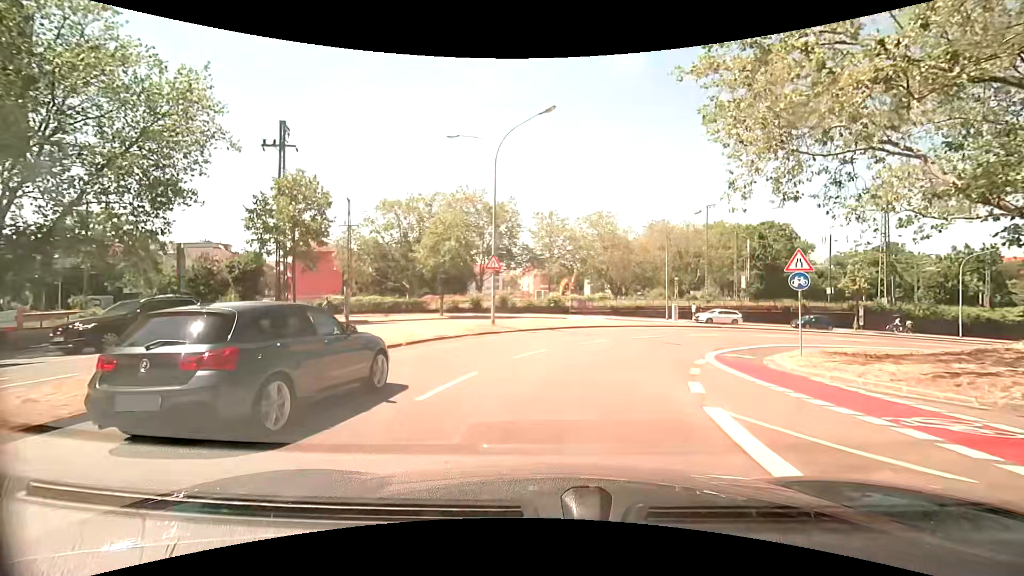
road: secondary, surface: asphalt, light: Day
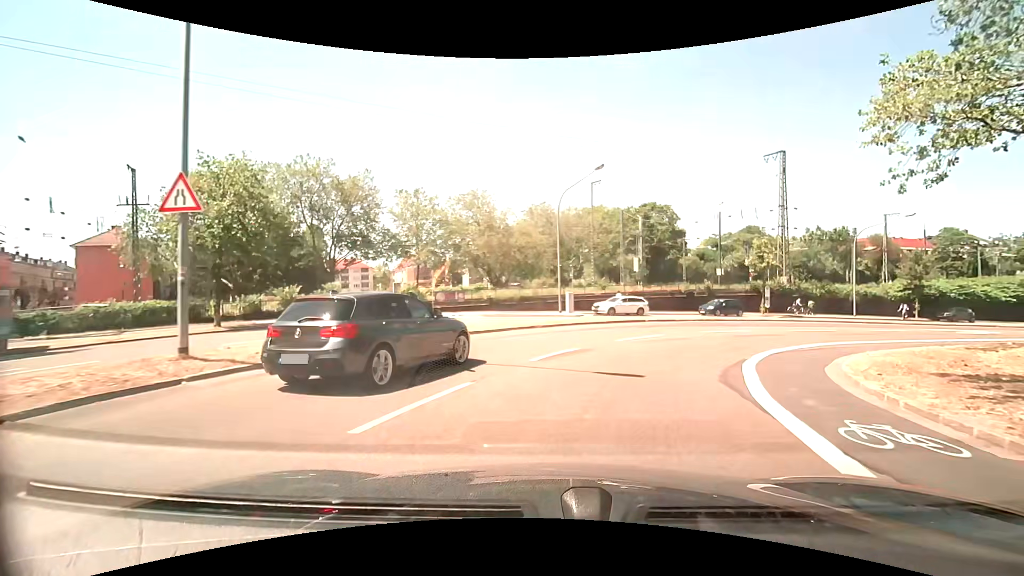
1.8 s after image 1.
(+1.7, +13.3) m; +14°
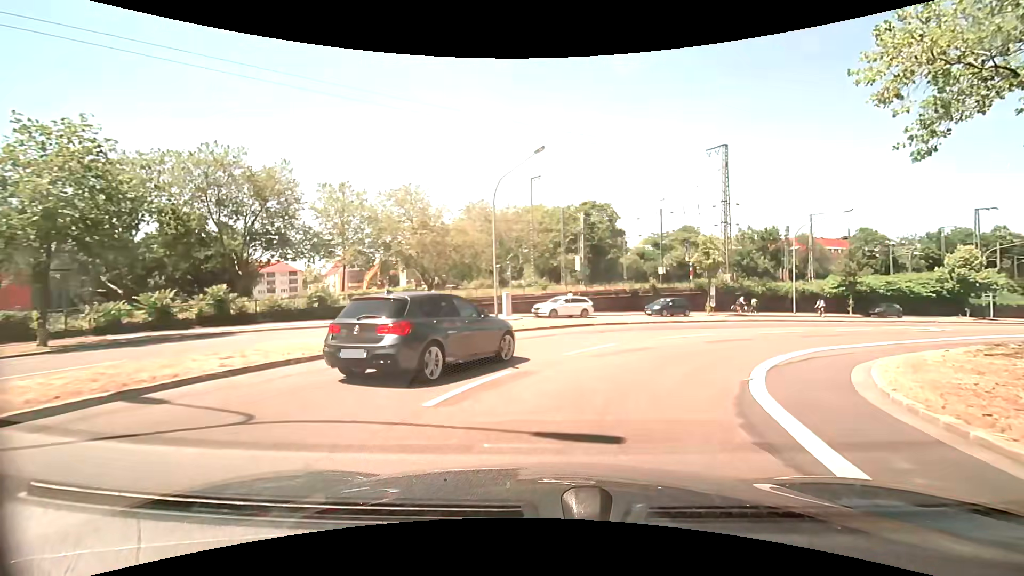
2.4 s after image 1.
(+0.3, +4.4) m; +8°
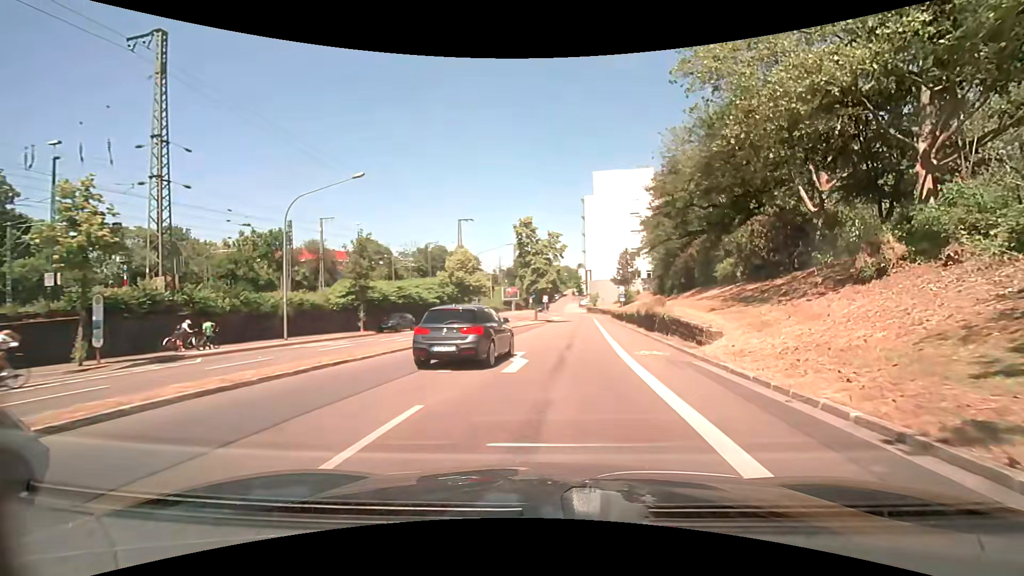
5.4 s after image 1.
(+10.2, +21.4) m; +50°
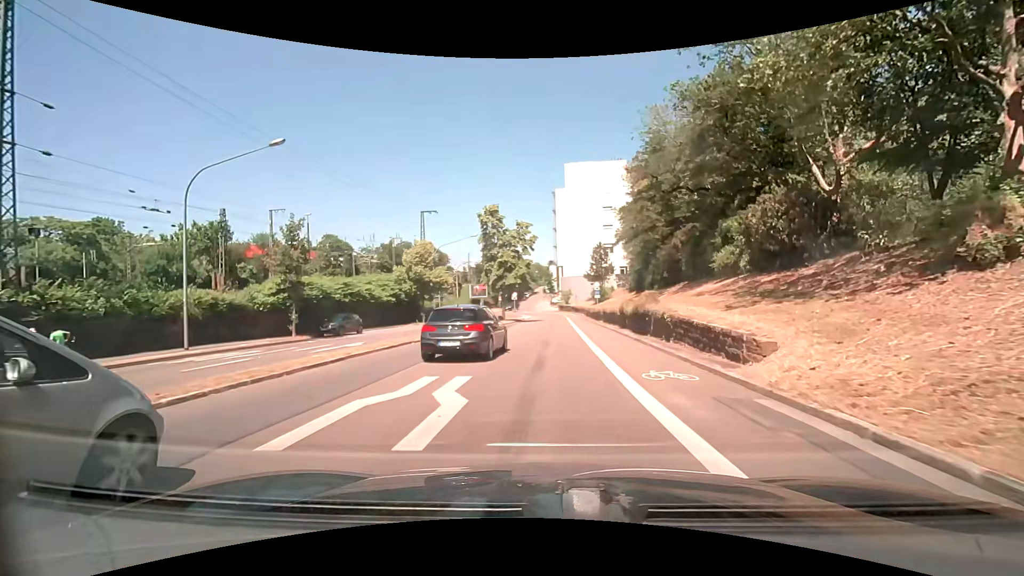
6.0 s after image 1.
(+0.2, +5.6) m; +4°
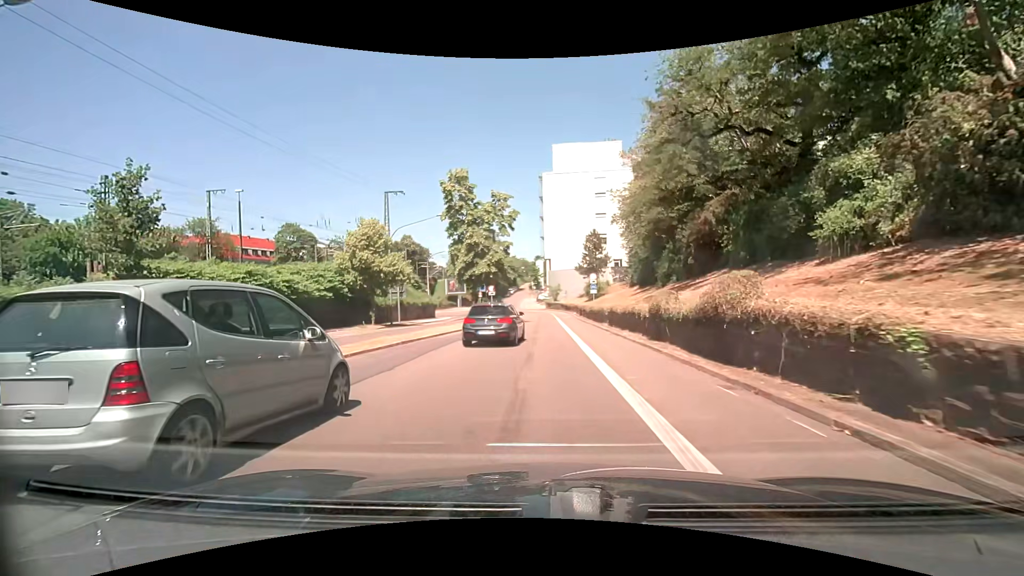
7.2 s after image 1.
(0.0, +11.6) m; 0°
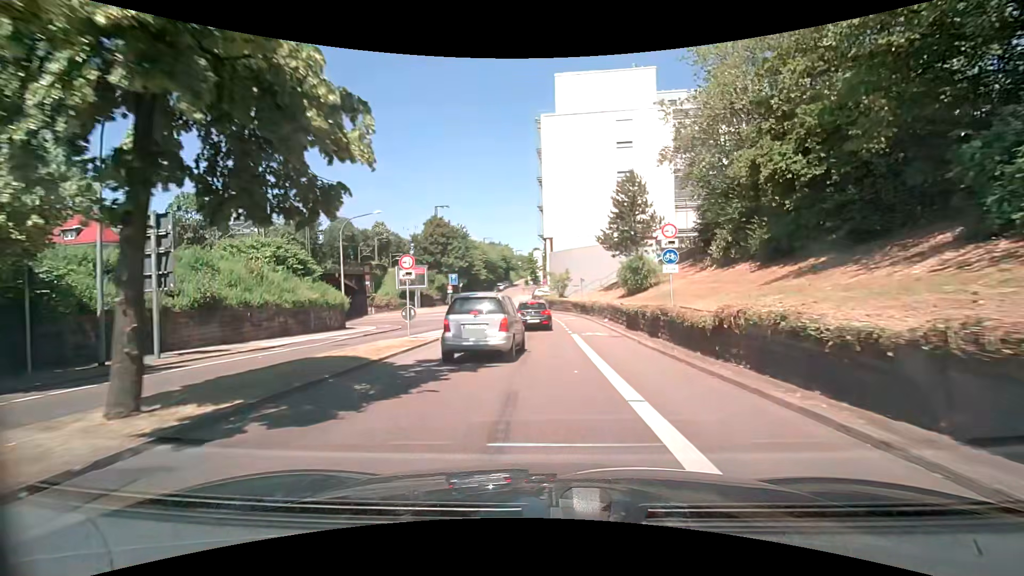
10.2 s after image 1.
(+0.2, +30.4) m; +1°
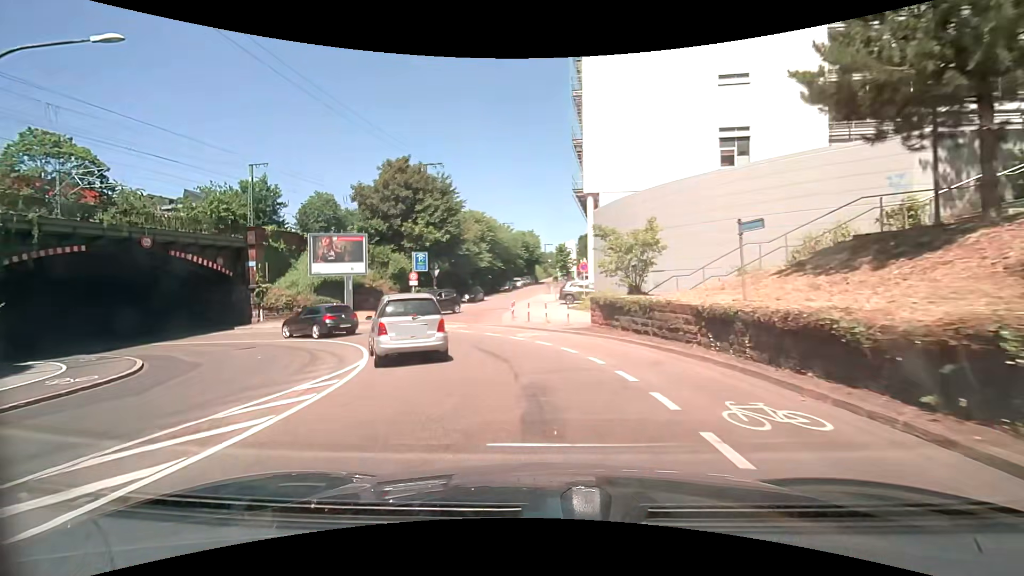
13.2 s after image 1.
(-0.7, +29.1) m; -5°
